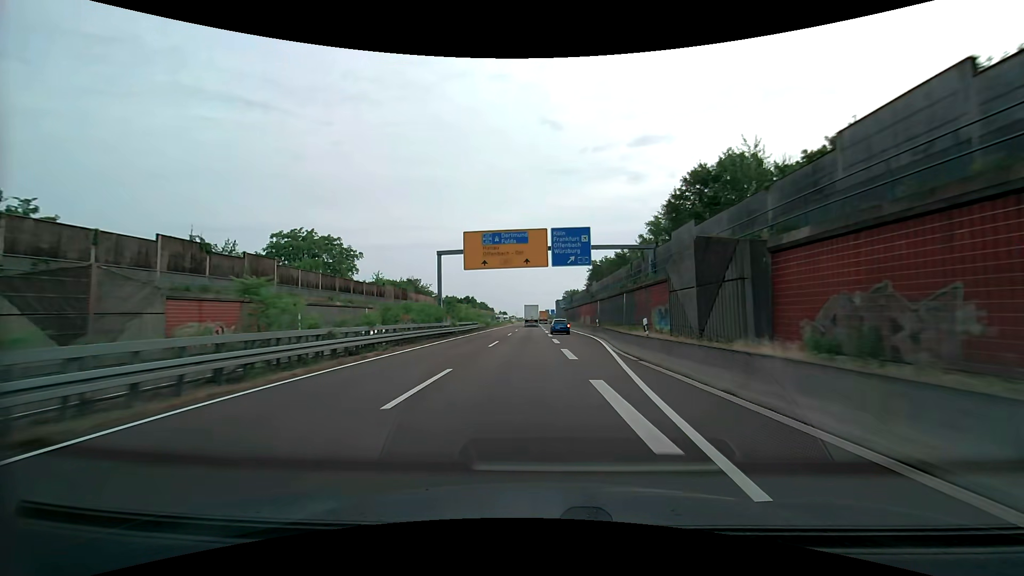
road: trunk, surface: asphalt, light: Day
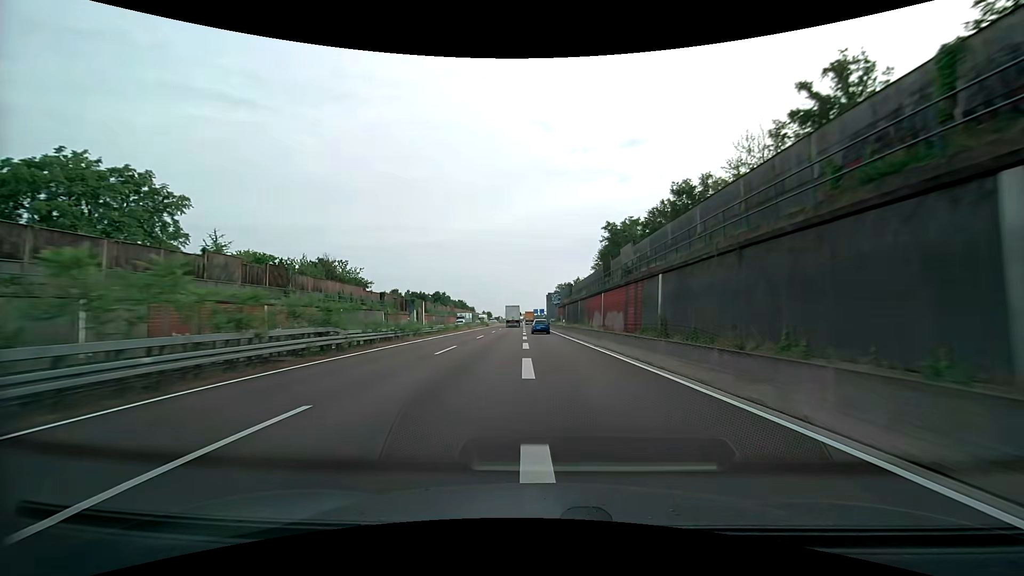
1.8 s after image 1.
(+0.5, +41.6) m; +1°
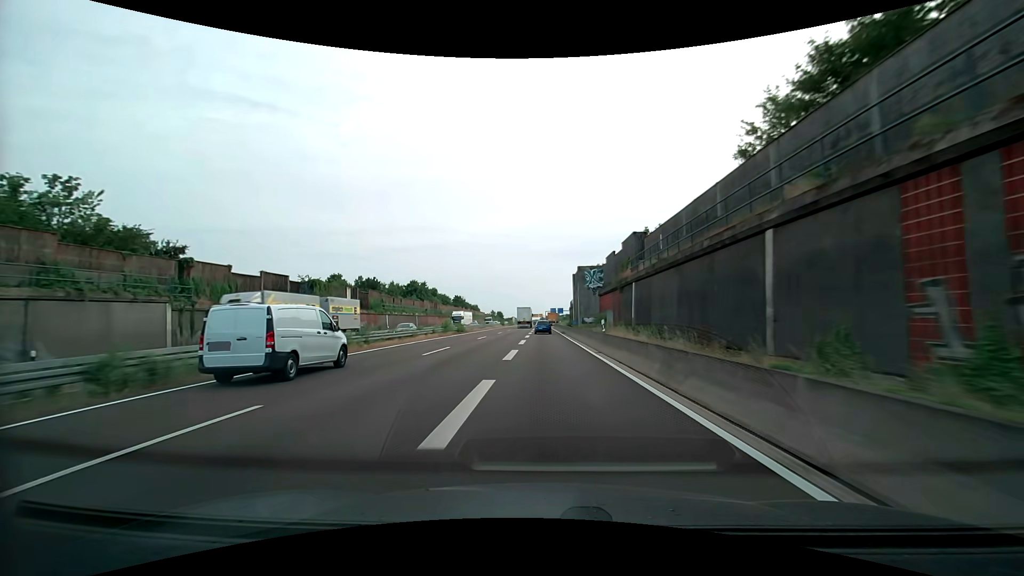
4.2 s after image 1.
(-0.8, +53.8) m; -2°
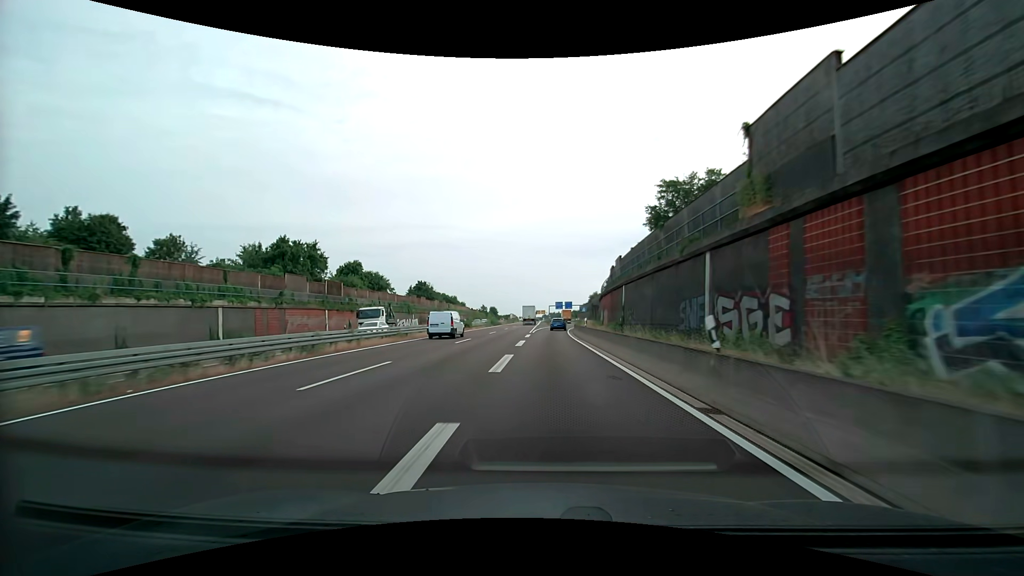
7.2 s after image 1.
(-0.4, +64.7) m; 0°
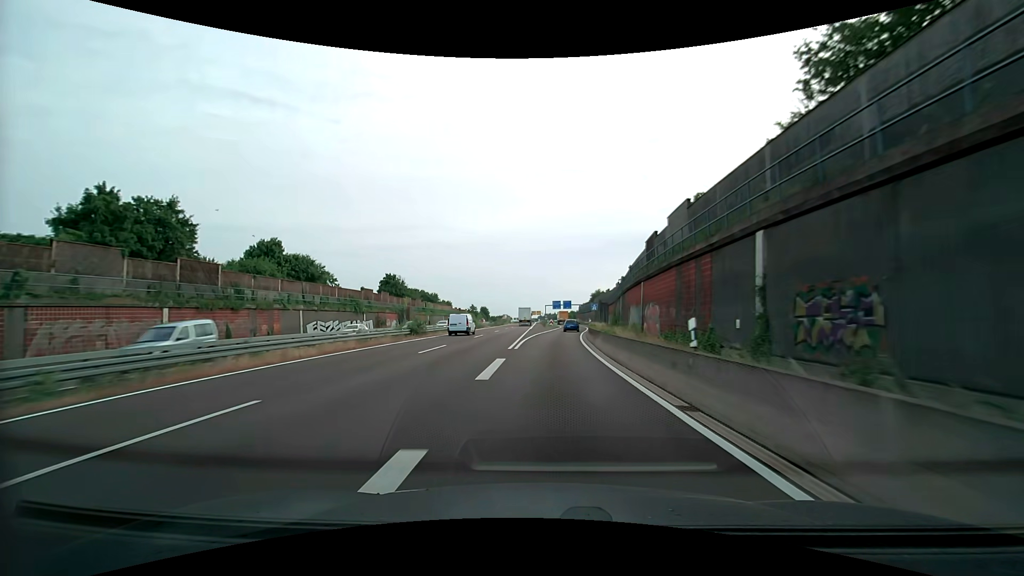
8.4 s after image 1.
(0.0, +25.1) m; 0°
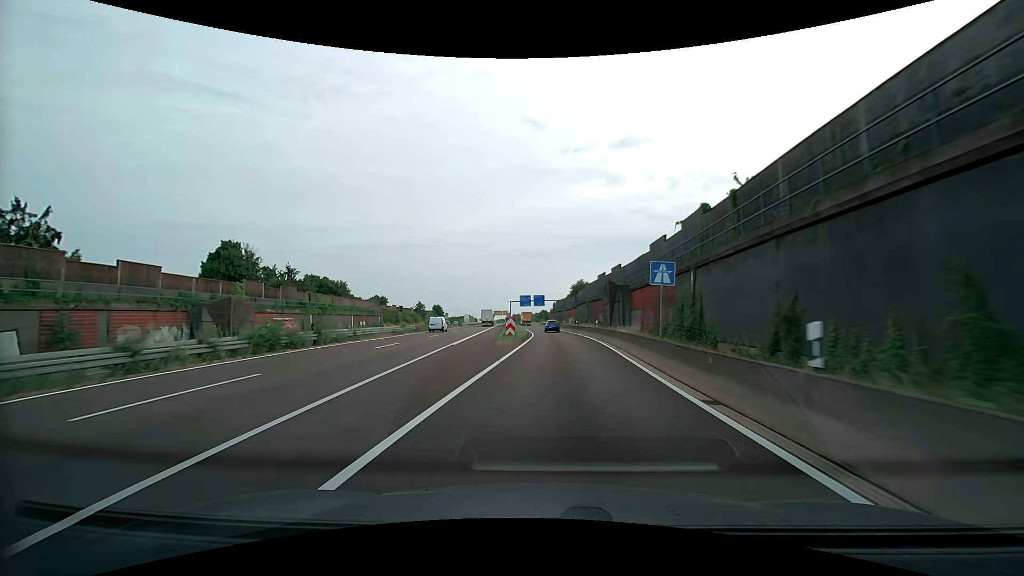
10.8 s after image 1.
(+1.2, +48.9) m; +3°
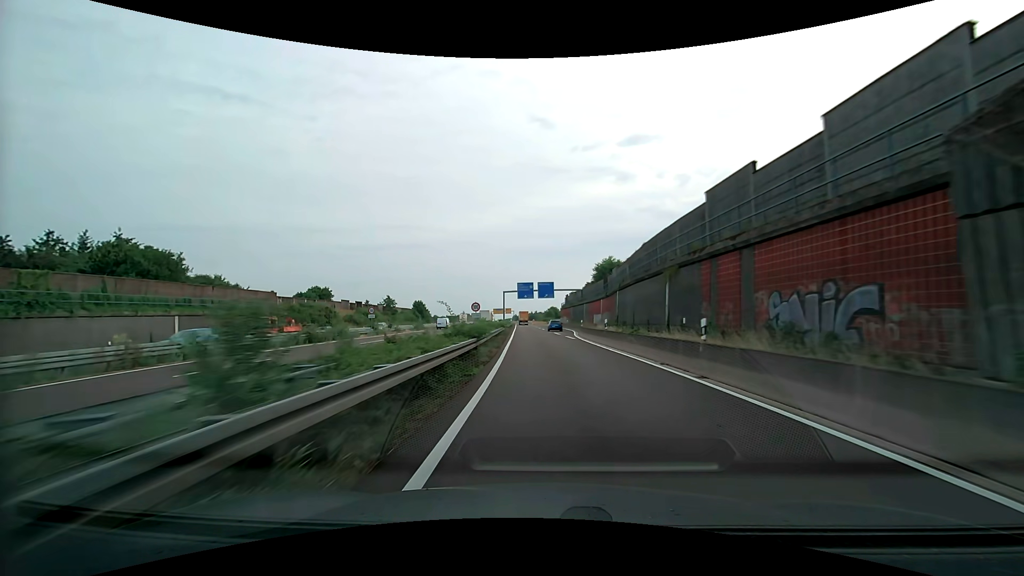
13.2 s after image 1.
(+0.2, +47.2) m; -1°
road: motorway_link
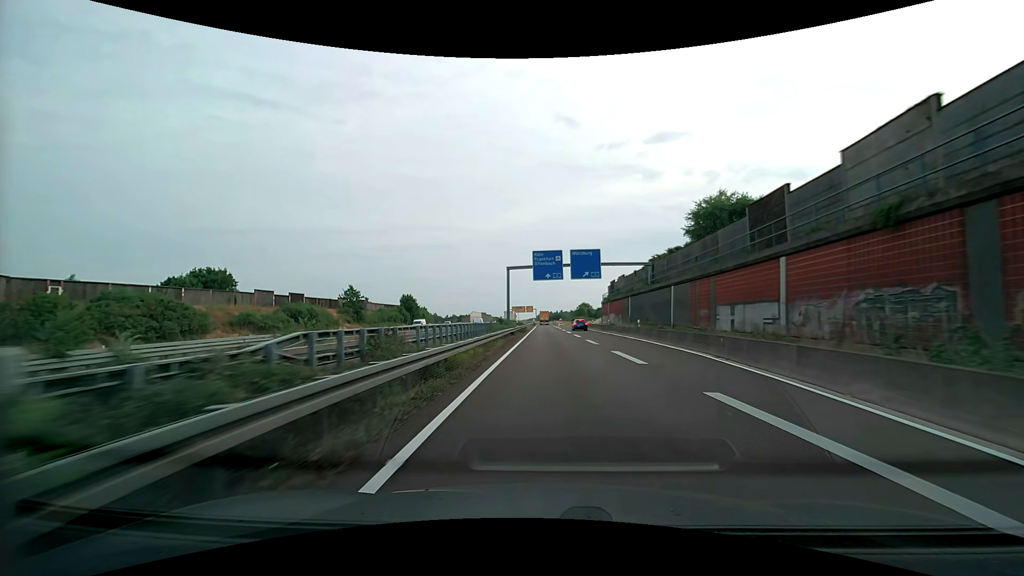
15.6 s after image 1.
(-1.4, +45.6) m; -3°
(0, +10) (0, +20) (0, +30) (0, +40) (0, +50) (0, +60) (0, +70) (0, +80) (0, +90) (0, +100) m
